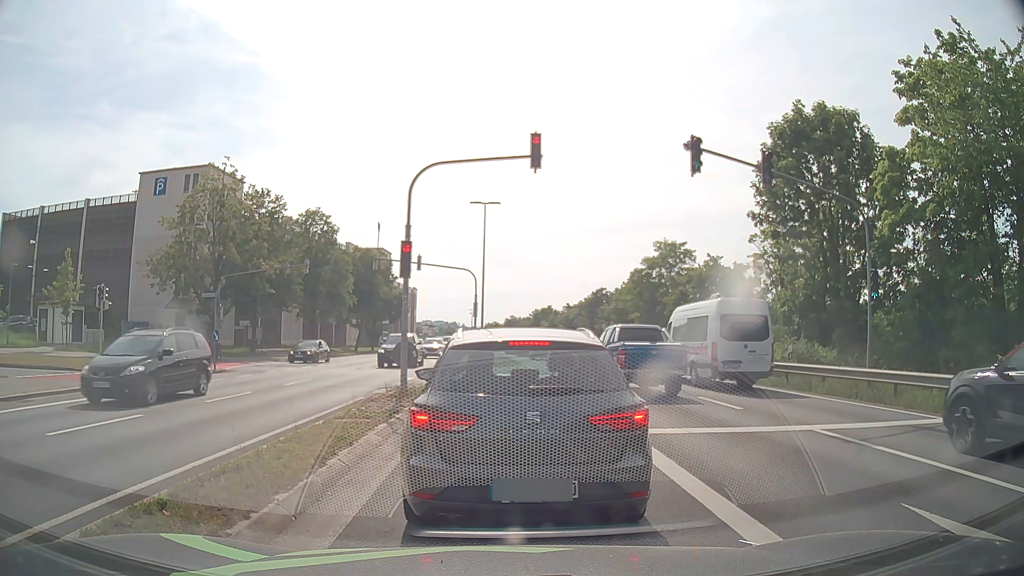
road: primary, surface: asphalt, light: Day
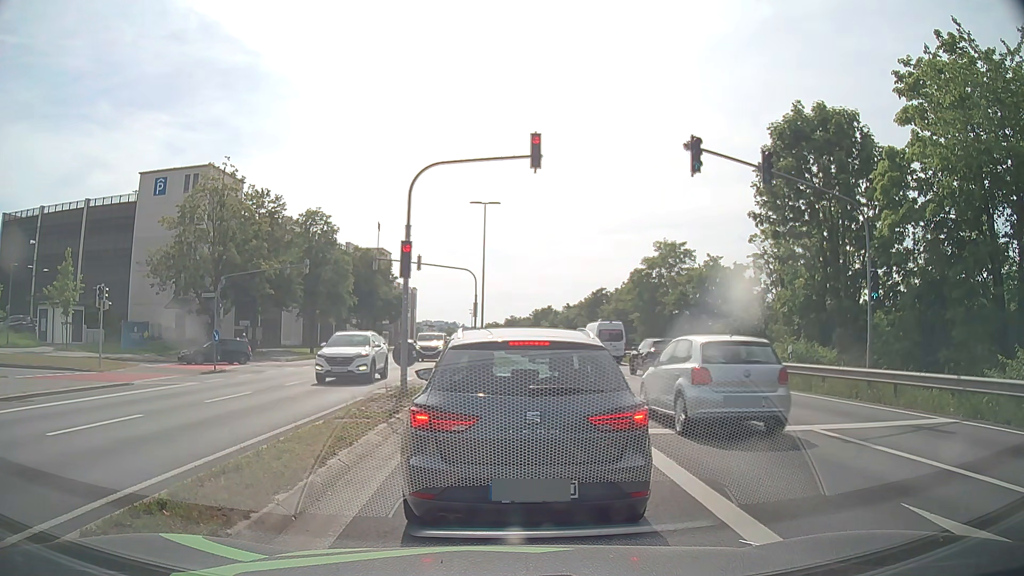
(0.0, 0.0) m; 0°
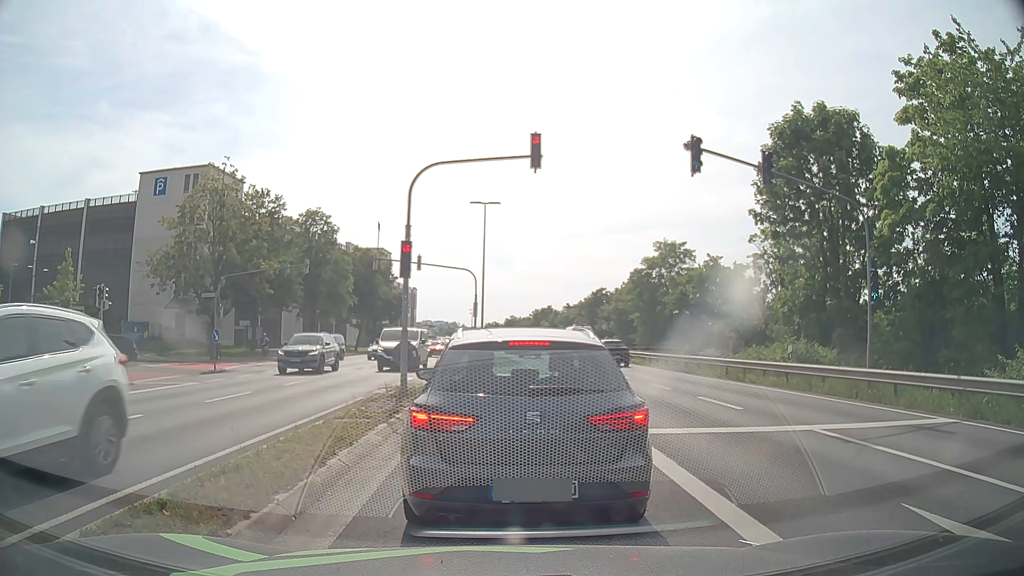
(0.0, 0.0) m; 0°
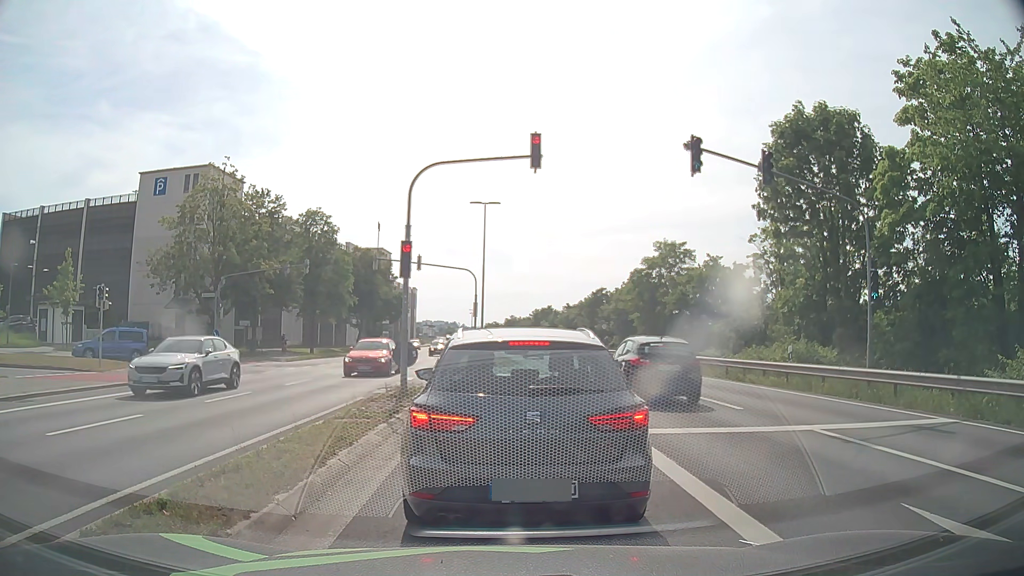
(0.0, 0.0) m; 0°
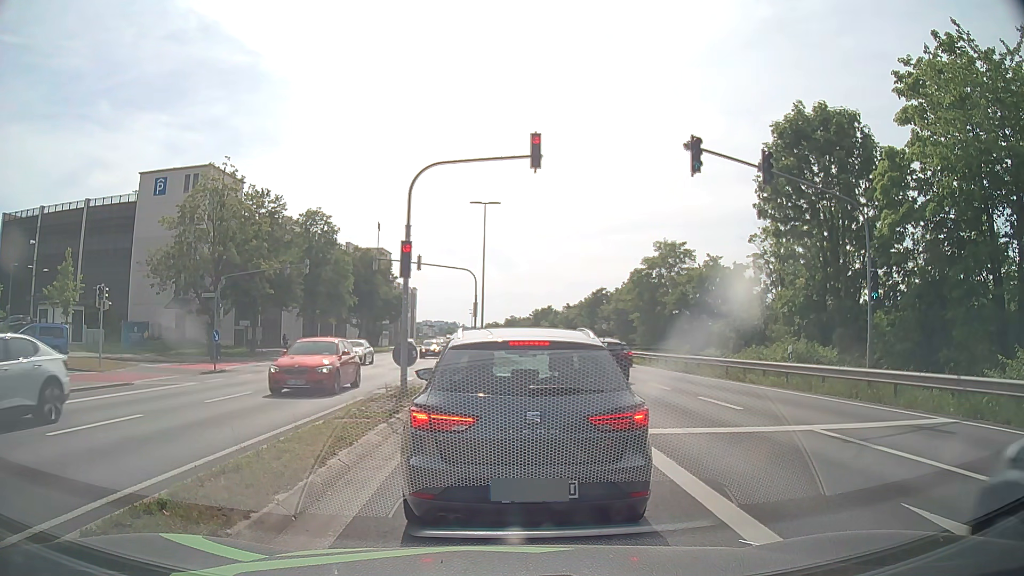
(0.0, 0.0) m; 0°
